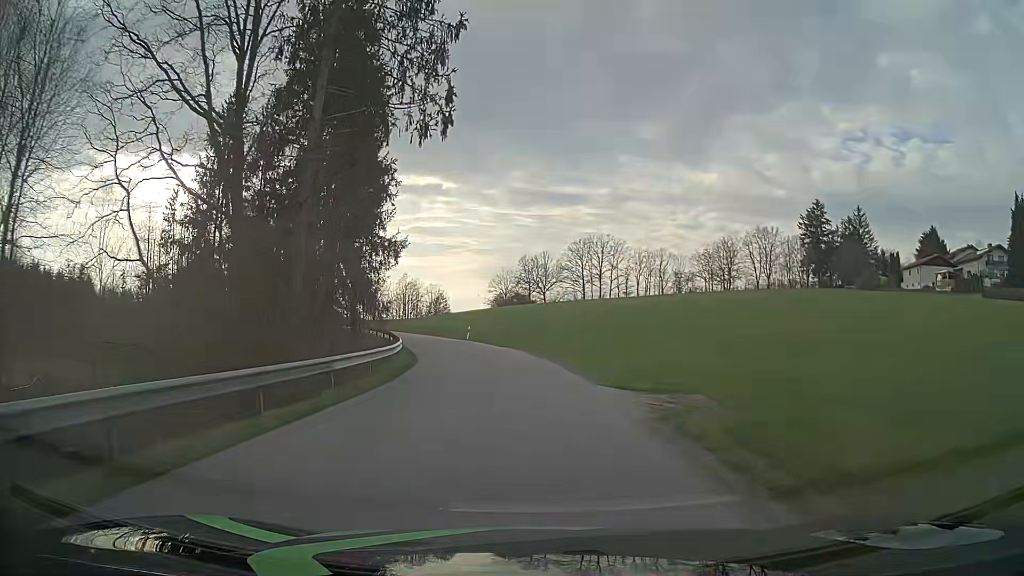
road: residential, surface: asphalt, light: Day
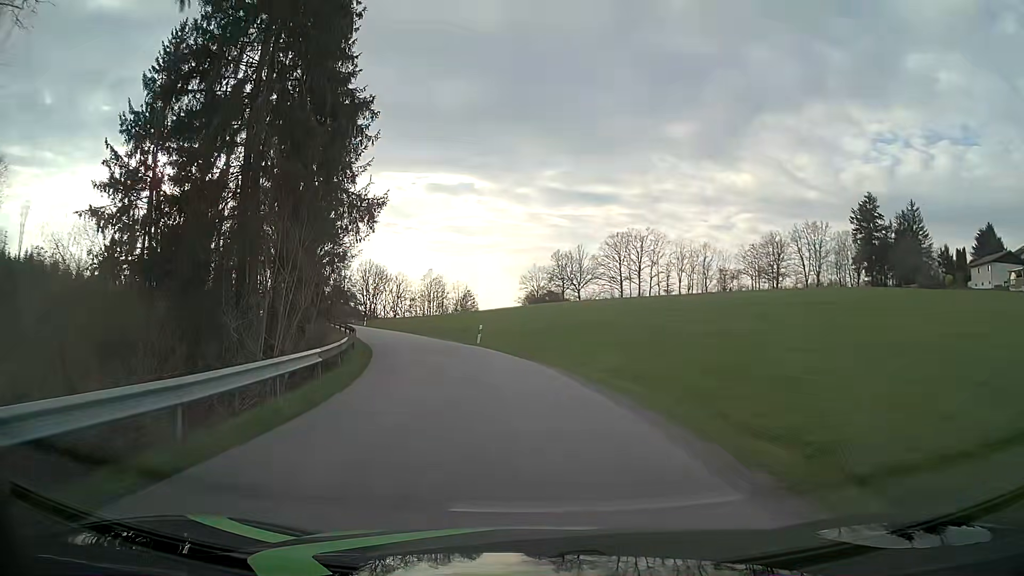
(-0.1, +15.1) m; -2°
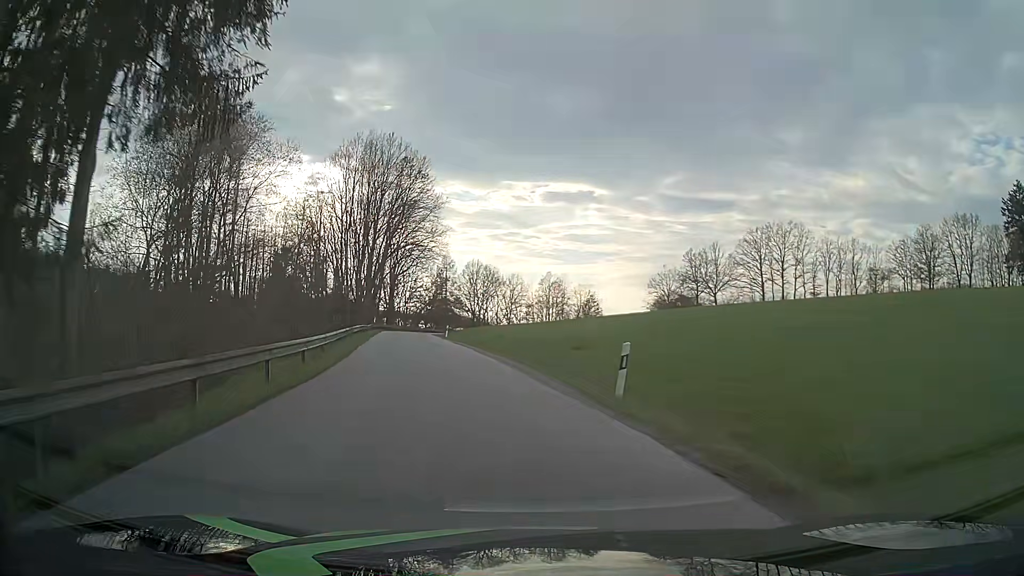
(-1.7, +23.0) m; -10°
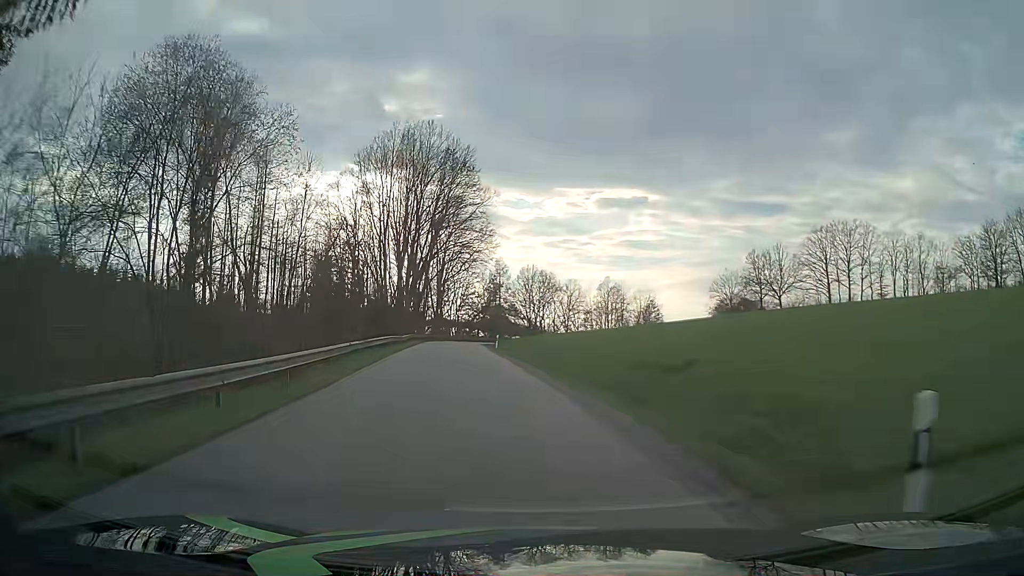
(-0.3, +7.8) m; -5°
(0, +10) (-1, +20) (-3, +30) (-4, +40) (-6, +50) (-7, +60) (-8, +70) (-8, +80) (-8, +90) (-8, +99) m
